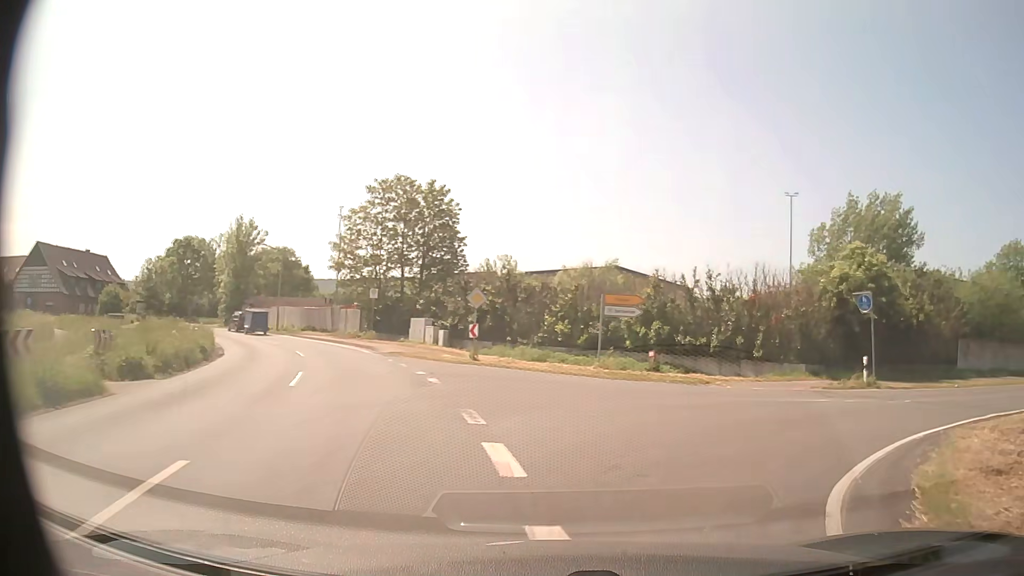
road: secondary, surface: asphalt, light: Day
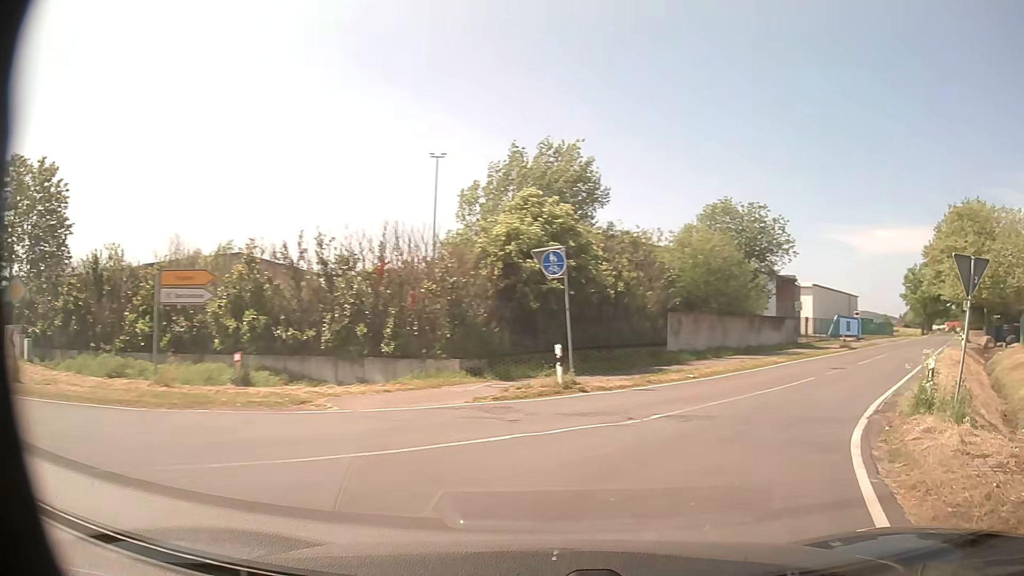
(+2.2, +8.4) m; +30°
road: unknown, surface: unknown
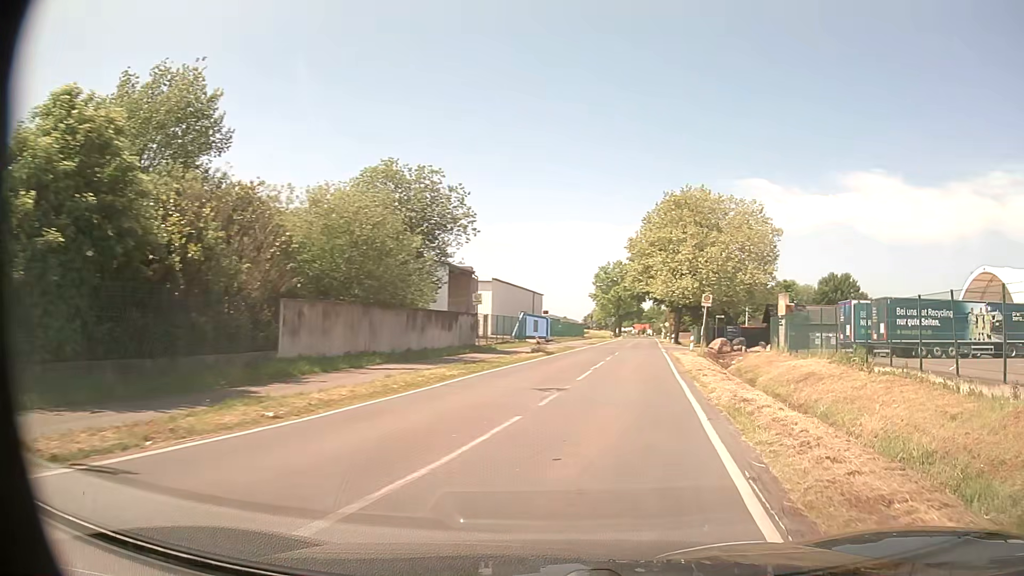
(+2.8, +10.0) m; +28°
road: tertiary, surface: asphalt
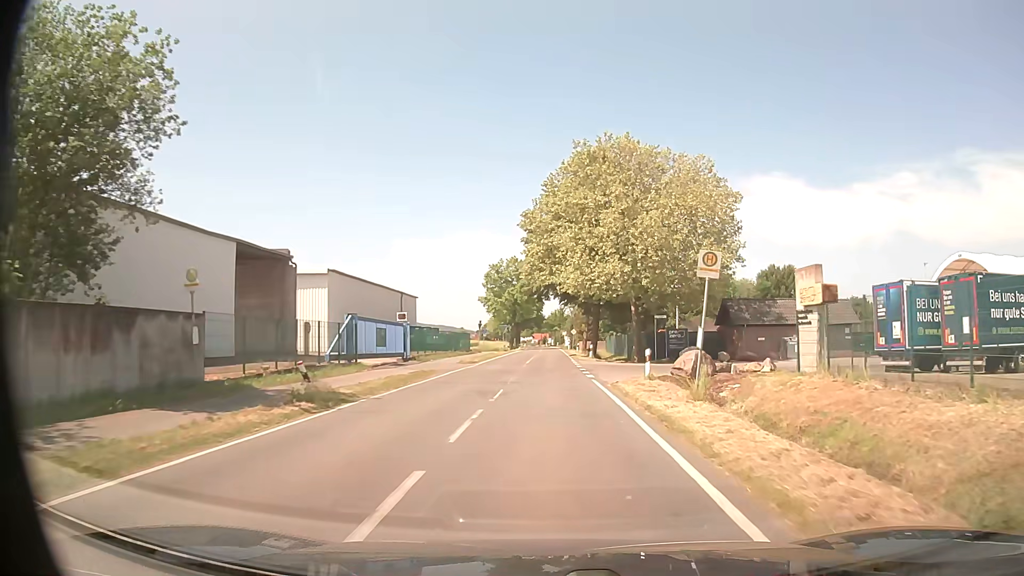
(+2.1, +21.3) m; +8°
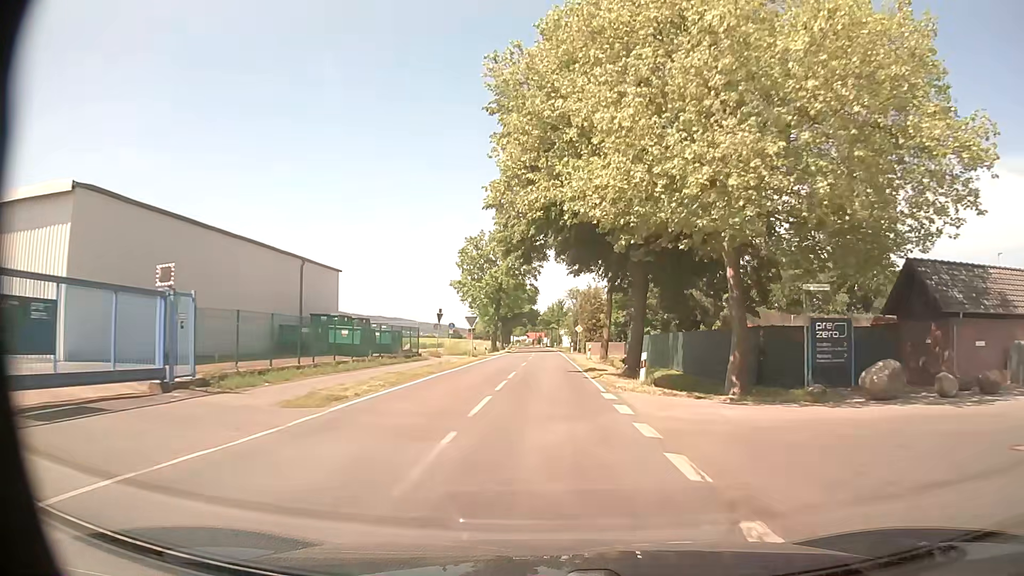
(0.0, +27.5) m; 0°
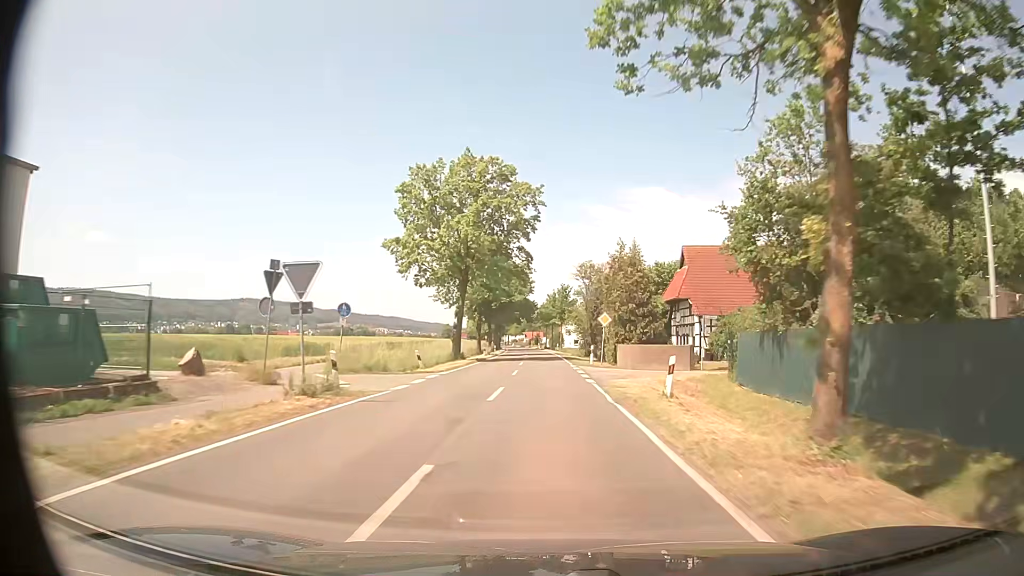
(-0.1, +32.5) m; 0°
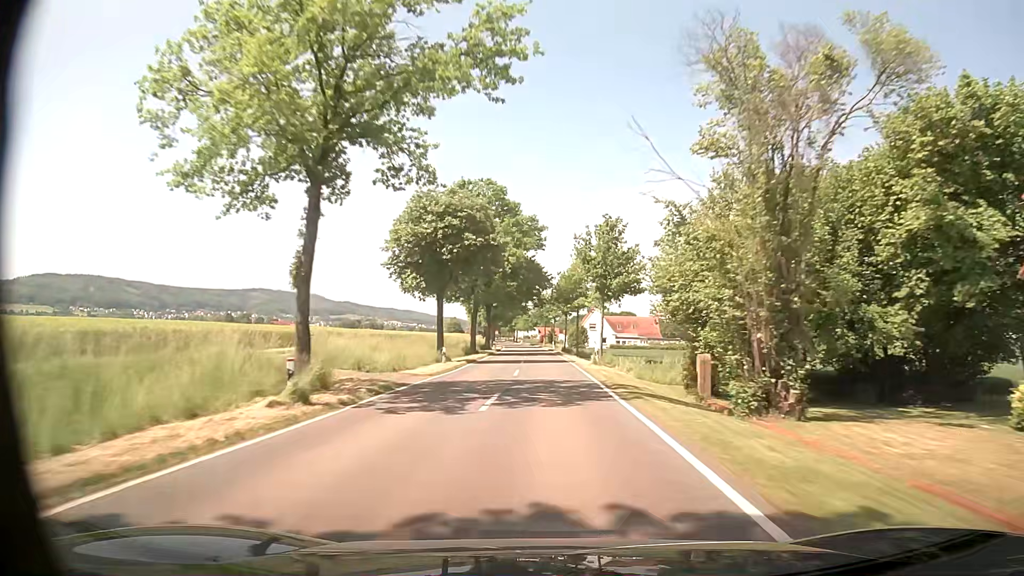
(-0.4, +50.1) m; -1°
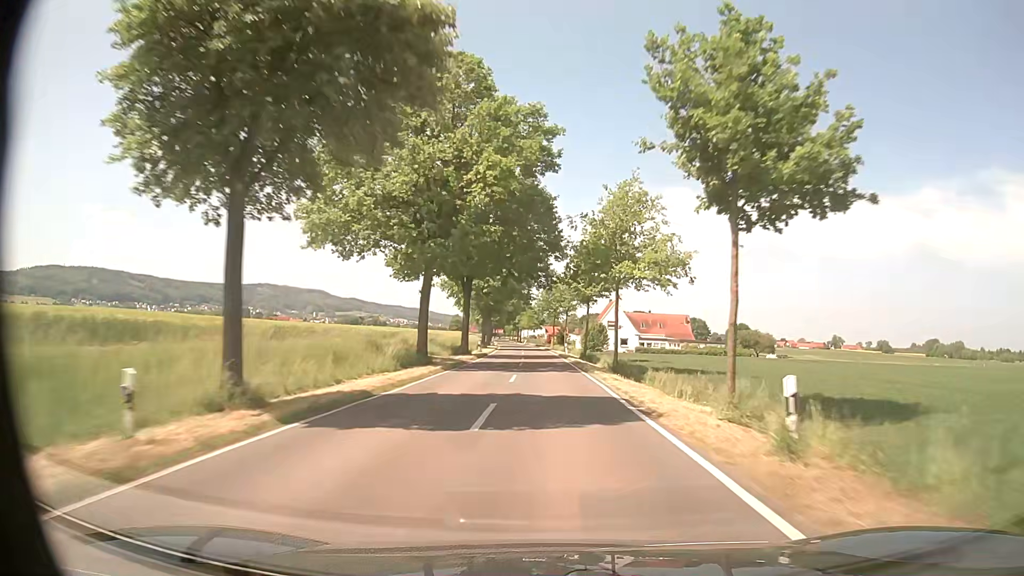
(-0.2, +27.5) m; -1°
(0, +10) (0, +20) (0, +30) (0, +40) (0, +50) (-1, +60) (-1, +70) (-1, +80) (-2, +90) (-3, +100) m
